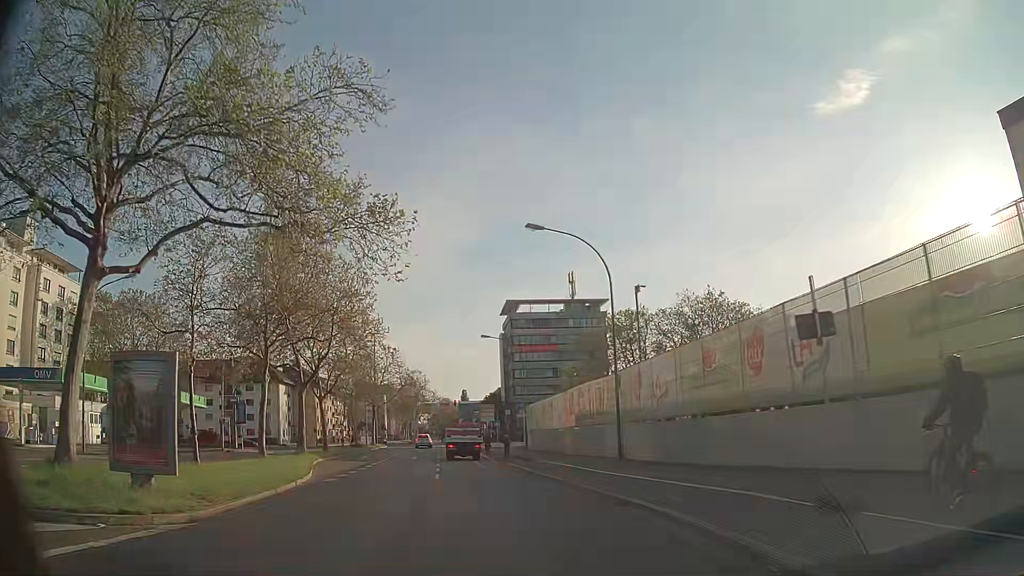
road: secondary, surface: asphalt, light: Day
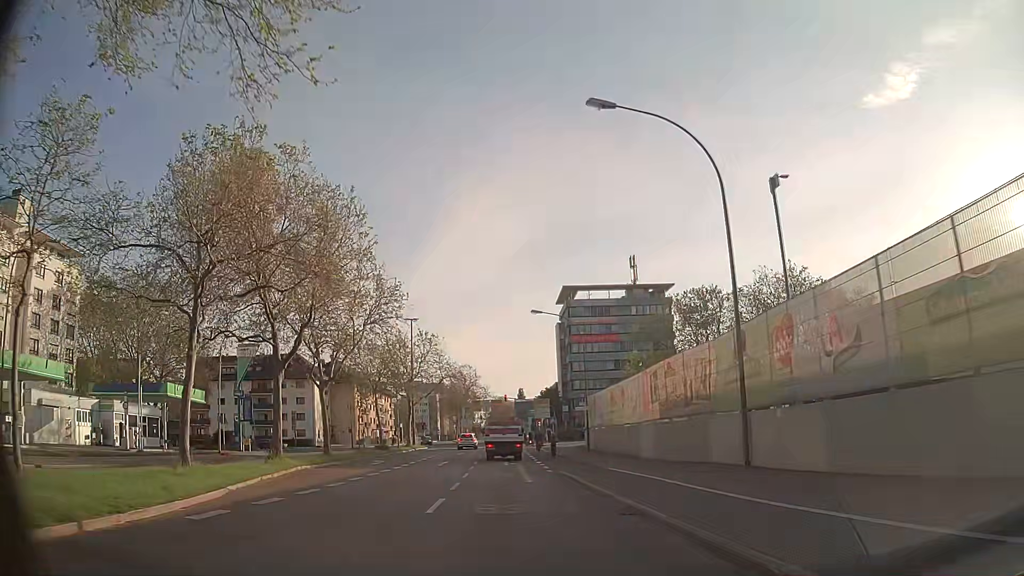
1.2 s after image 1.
(-0.4, +11.0) m; -4°
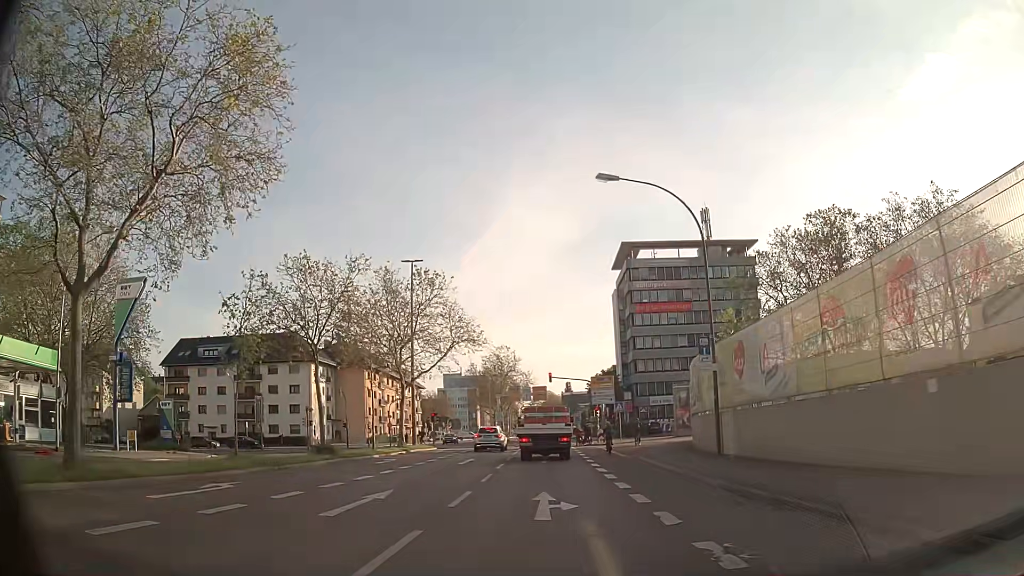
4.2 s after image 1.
(-1.5, +23.9) m; -4°
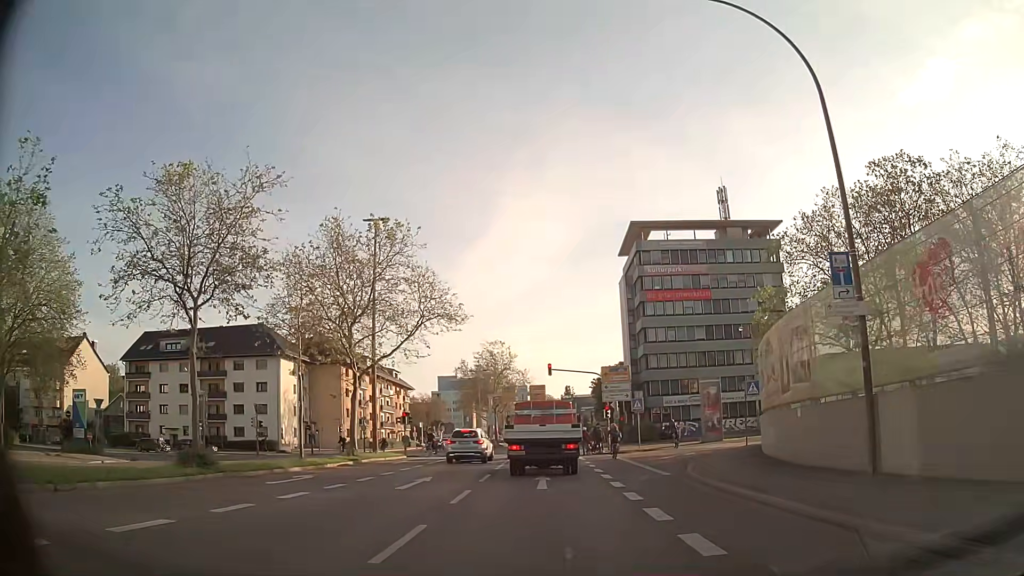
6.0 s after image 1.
(-0.1, +11.1) m; 0°
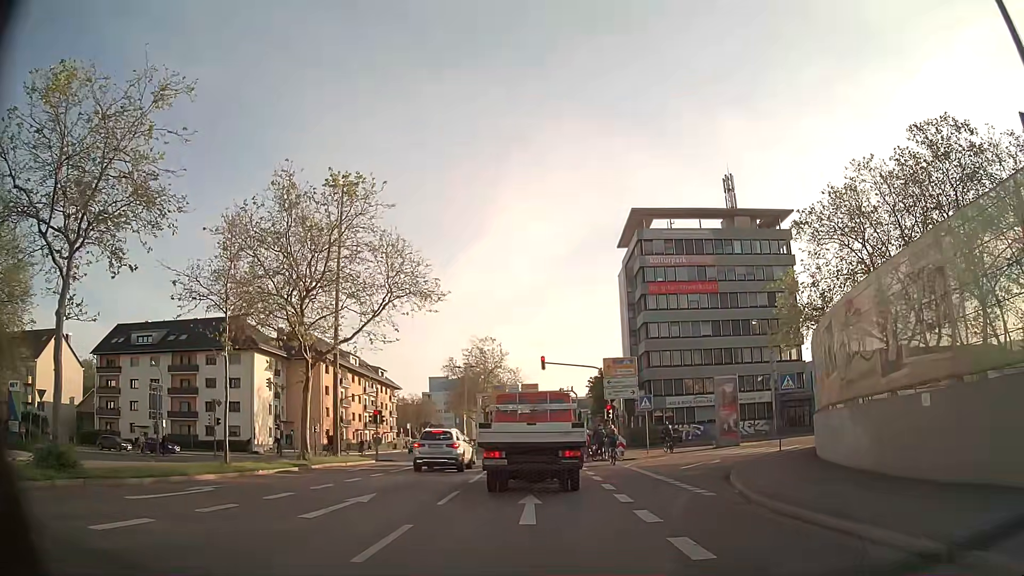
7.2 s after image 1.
(0.0, +6.0) m; +1°
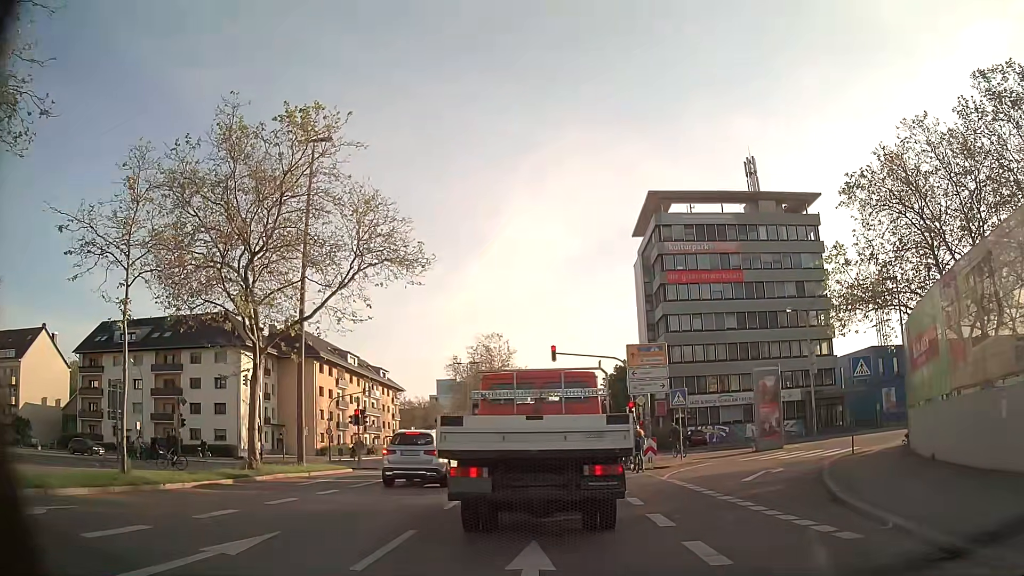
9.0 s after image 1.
(-0.1, +6.1) m; -1°
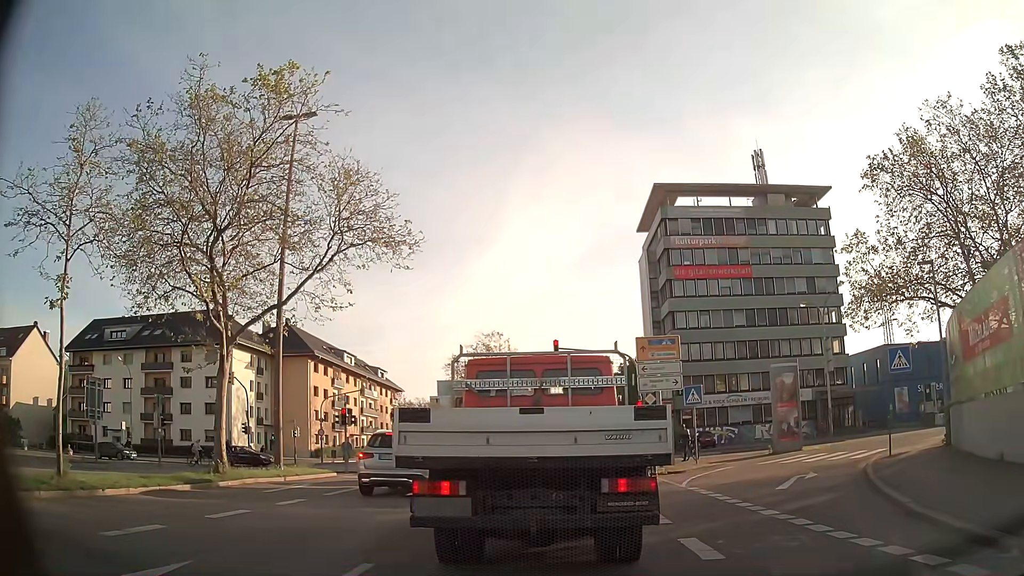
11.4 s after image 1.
(0.0, +2.4) m; 0°
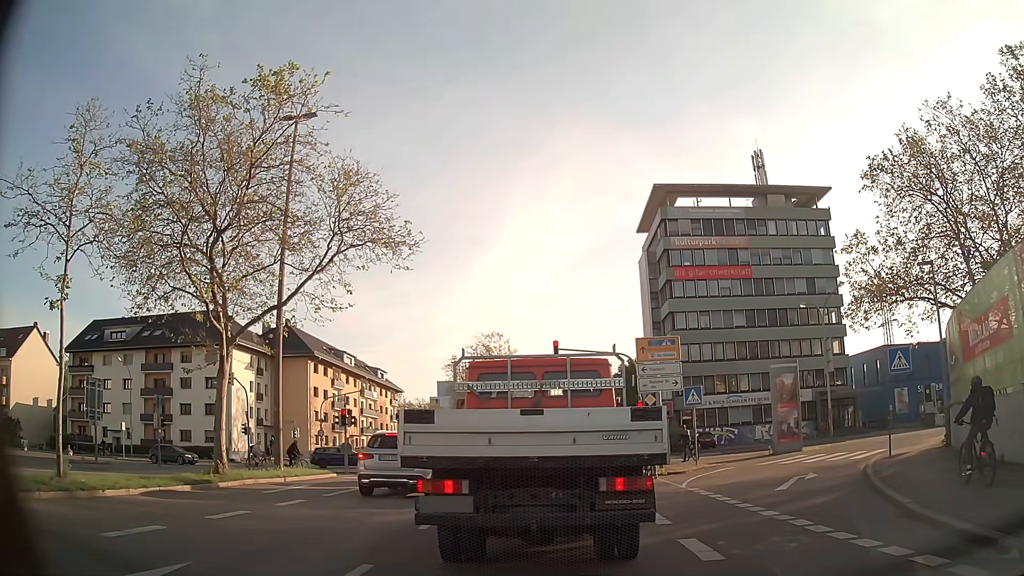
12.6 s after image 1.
(0.0, +0.1) m; 0°
